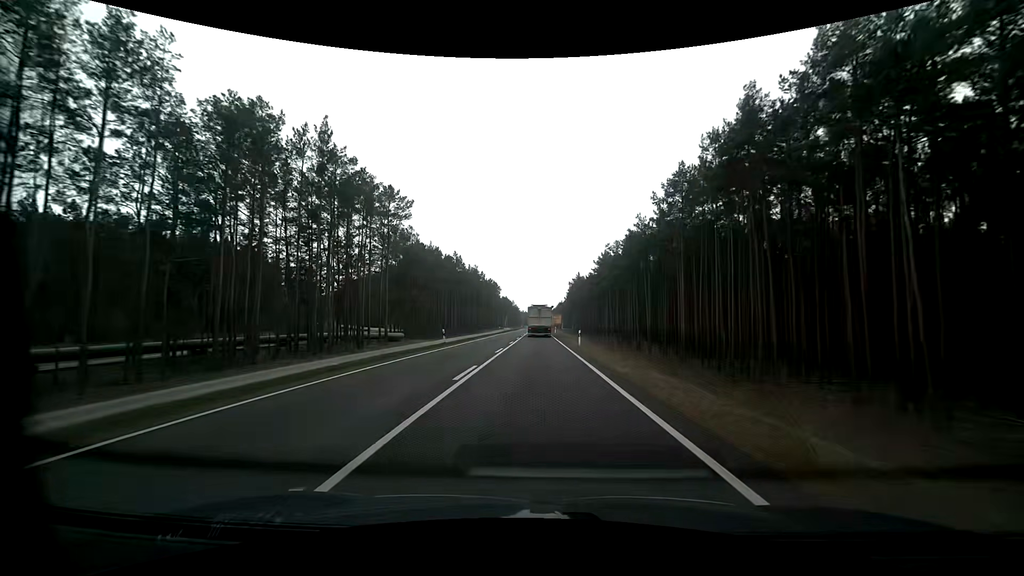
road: primary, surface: asphalt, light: Day
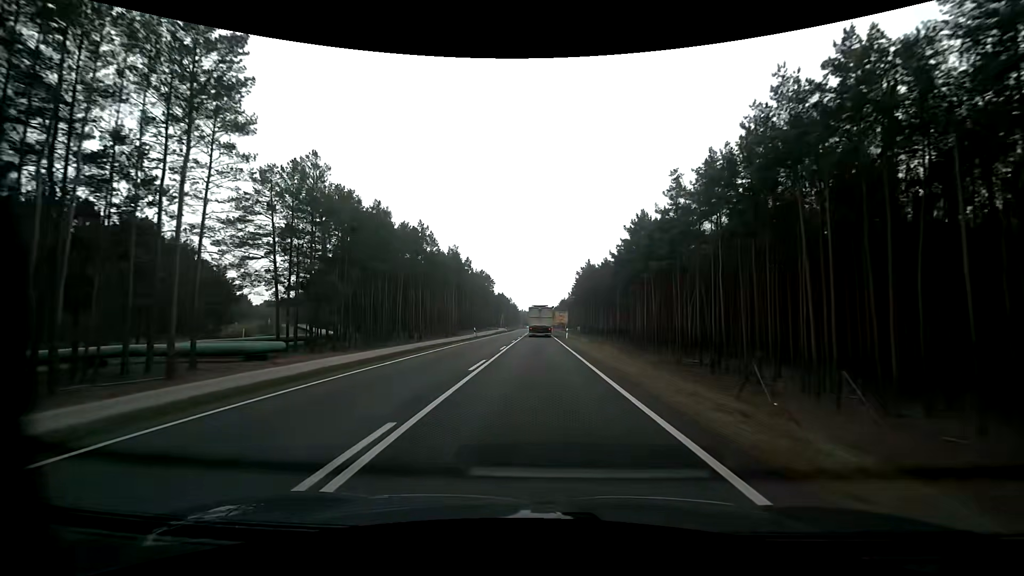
(0.0, +33.3) m; 0°
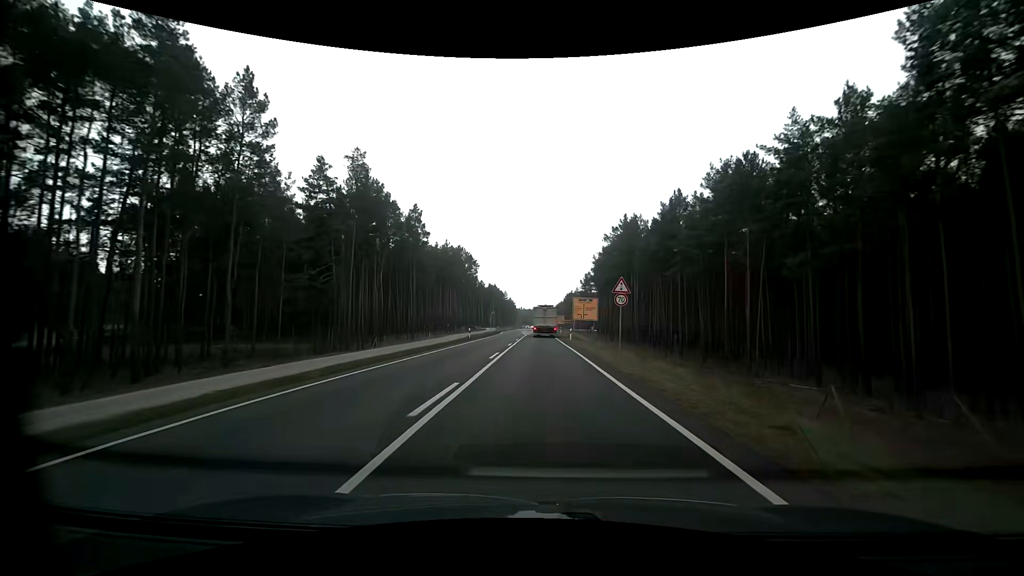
(-0.2, +55.4) m; 0°
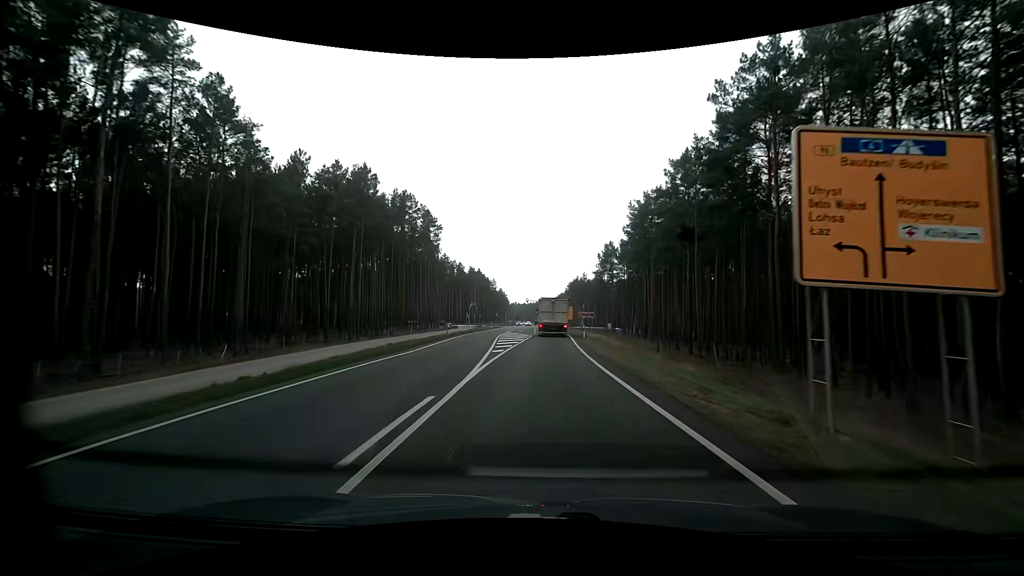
(-0.3, +50.5) m; 0°
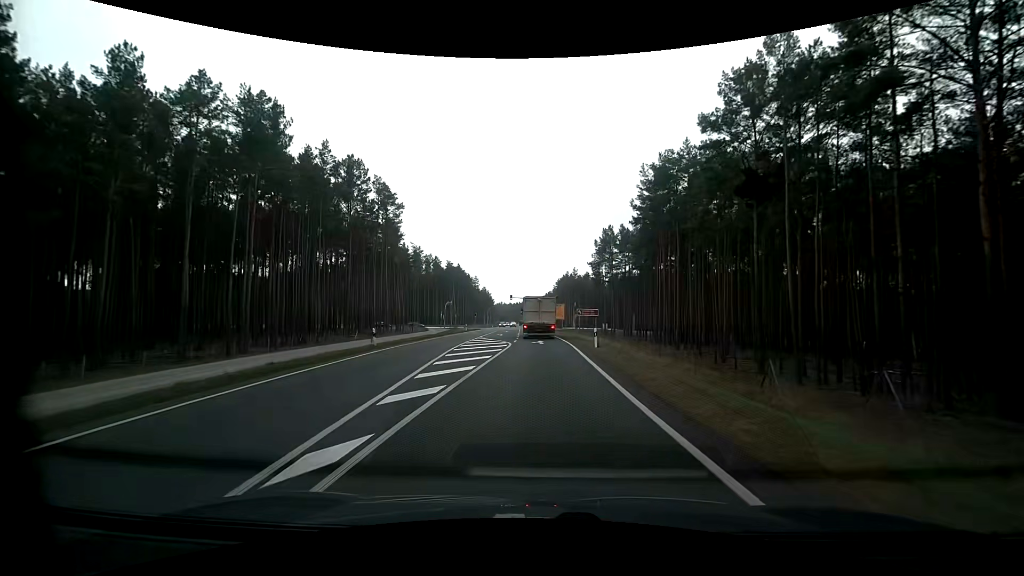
(+0.1, +17.1) m; +1°
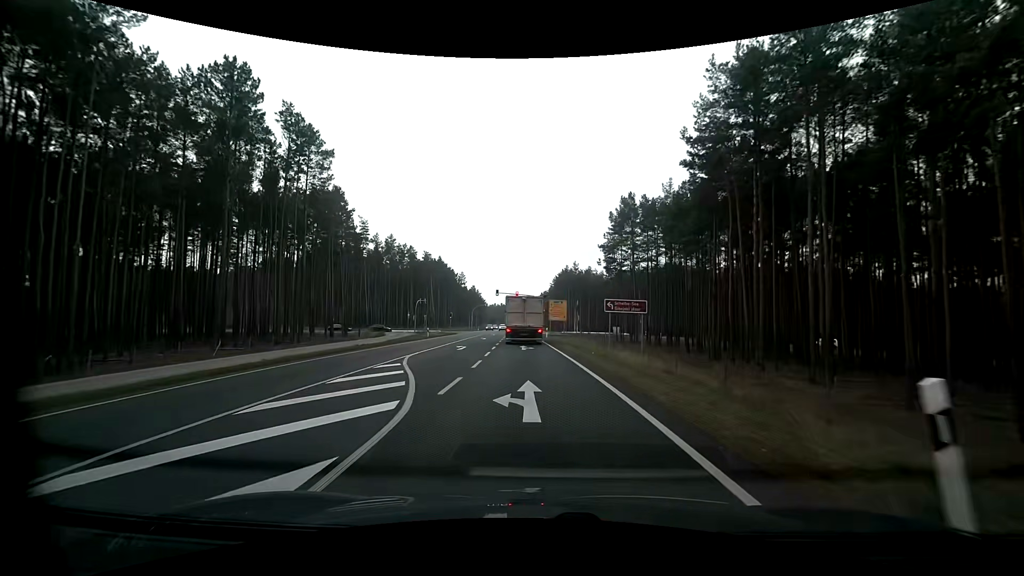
(+0.4, +23.2) m; +1°
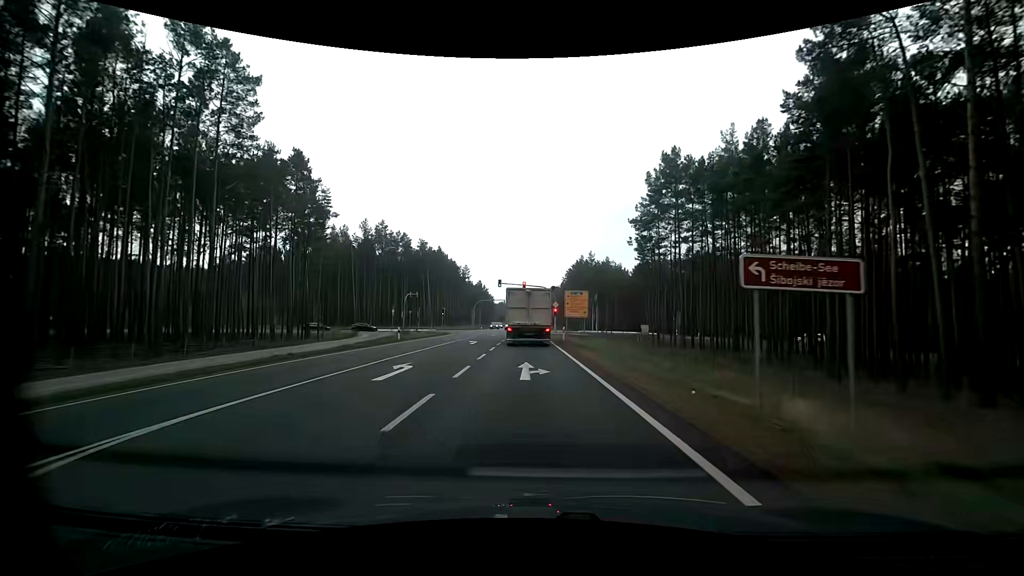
(-0.2, +15.1) m; -1°
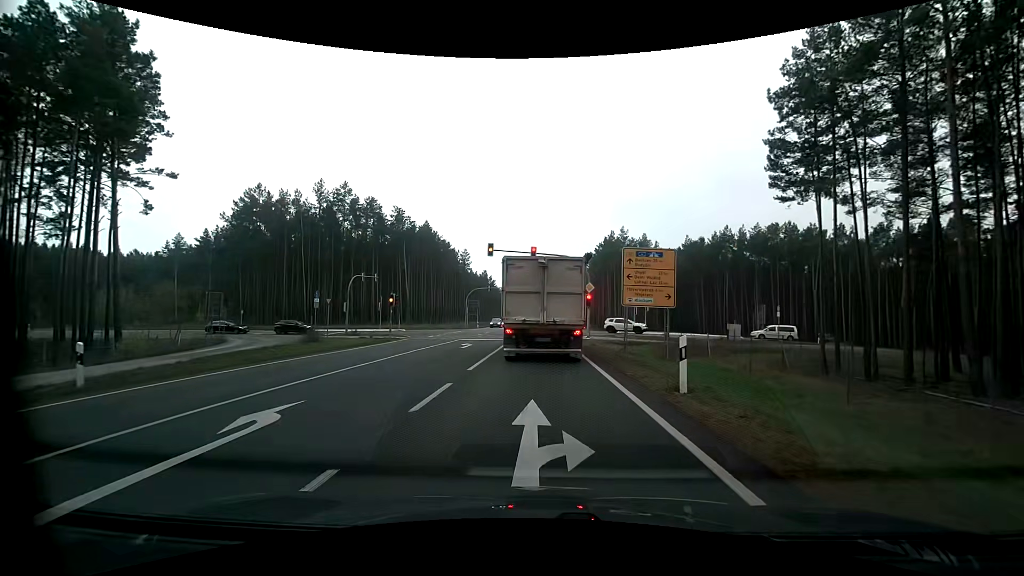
(-0.6, +27.5) m; -2°
(0, +10) (0, +20) (0, +30) (0, +40) (+5, +49) (+13, +53) (+23, +53) (+33, +53) (+43, +52) (+53, +51) m
